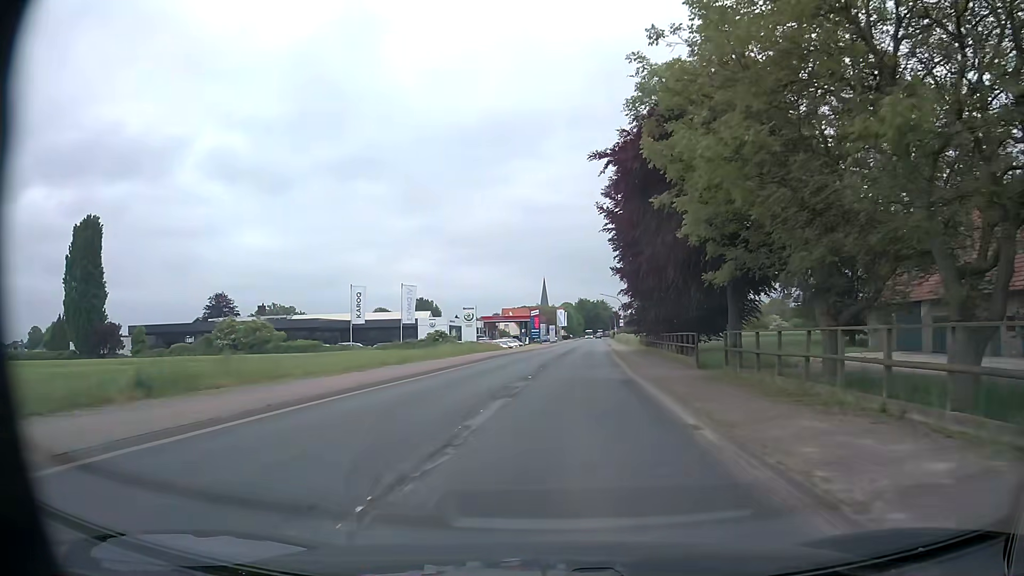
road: primary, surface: asphalt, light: Day
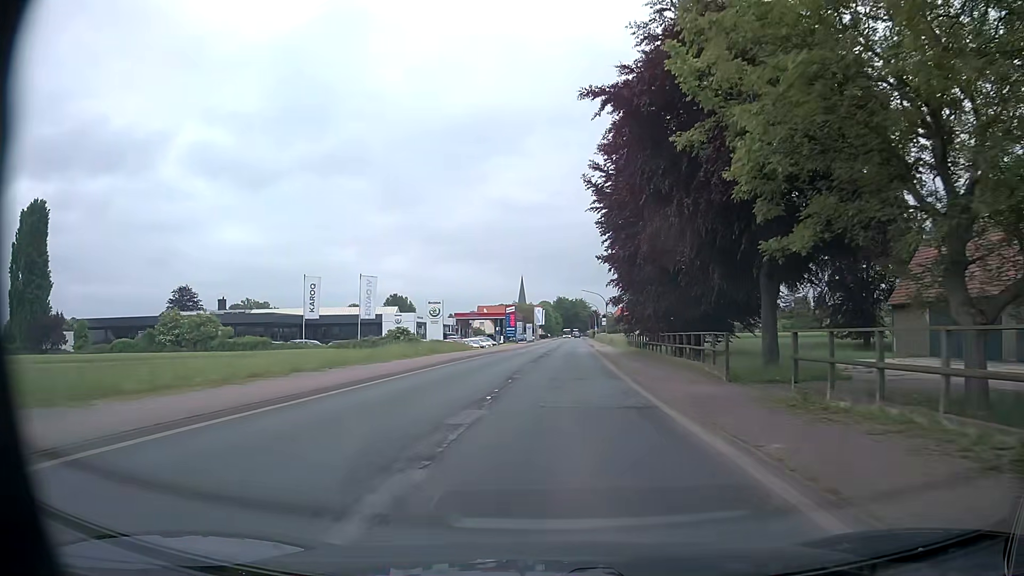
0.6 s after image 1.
(+0.2, +8.1) m; +2°
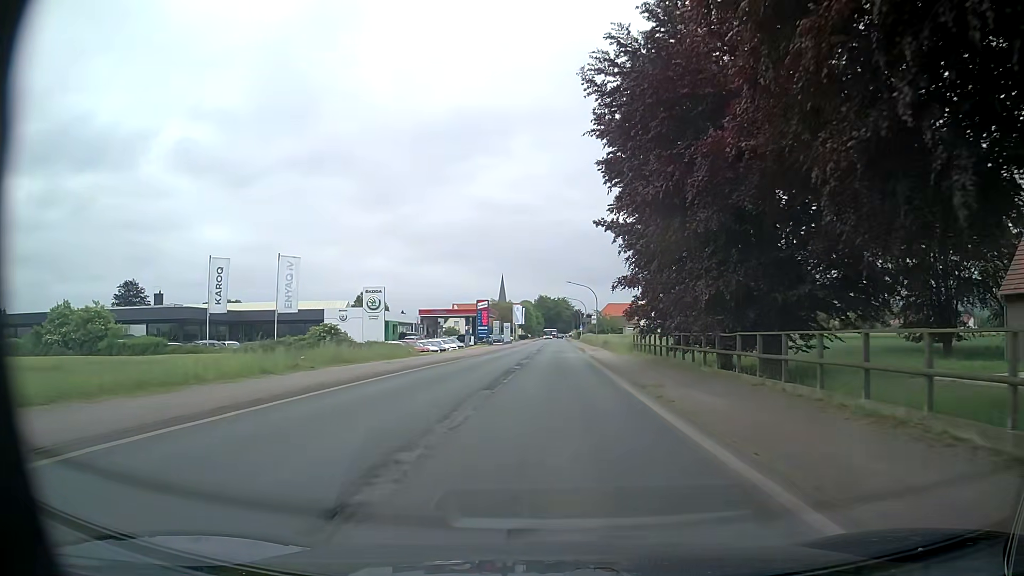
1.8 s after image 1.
(+0.3, +16.1) m; +2°
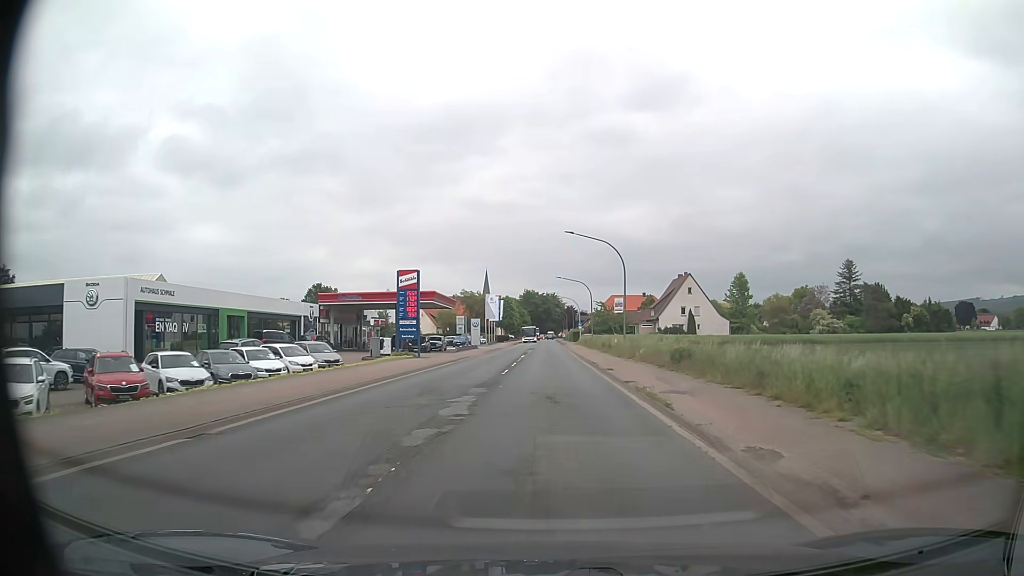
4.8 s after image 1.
(+0.4, +40.3) m; +1°
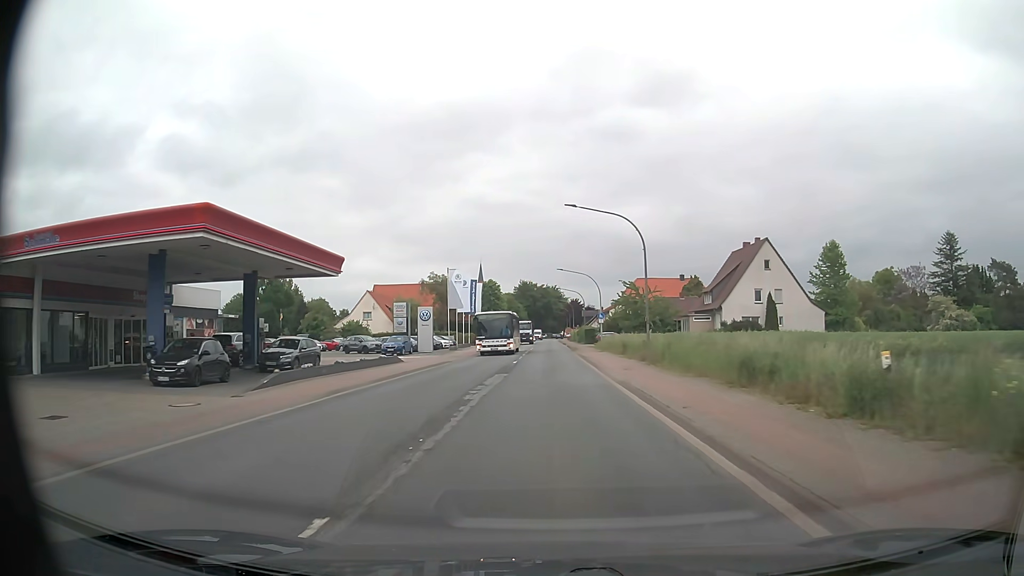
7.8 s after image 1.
(-0.1, +40.4) m; 0°
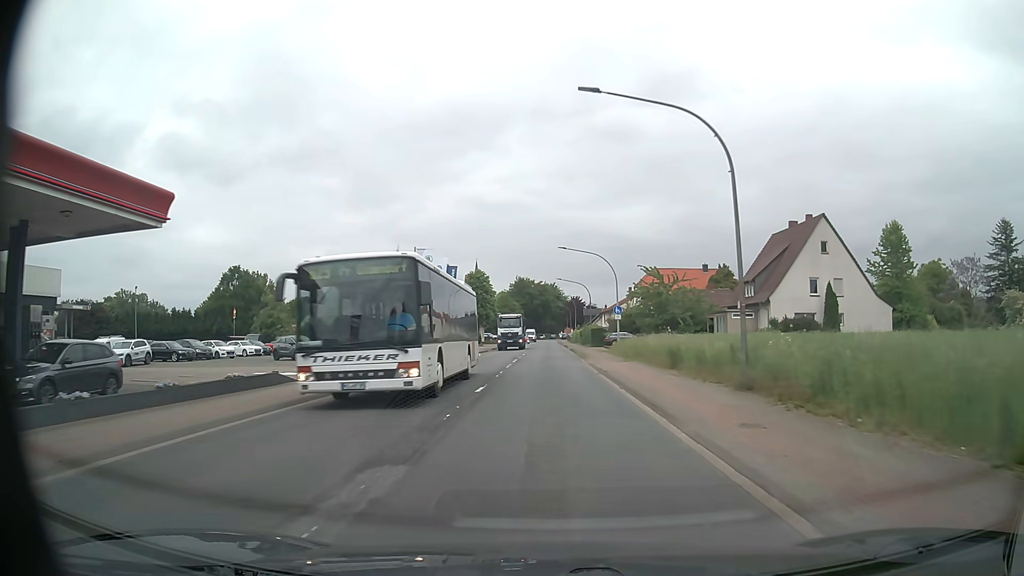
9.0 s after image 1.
(0.0, +16.2) m; 0°
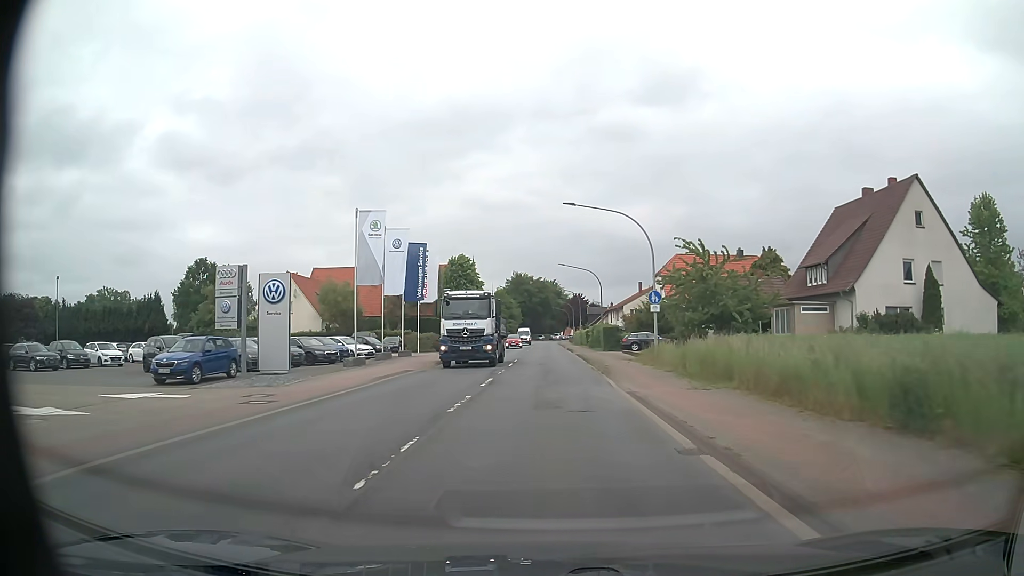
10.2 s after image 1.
(0.0, +16.1) m; 0°
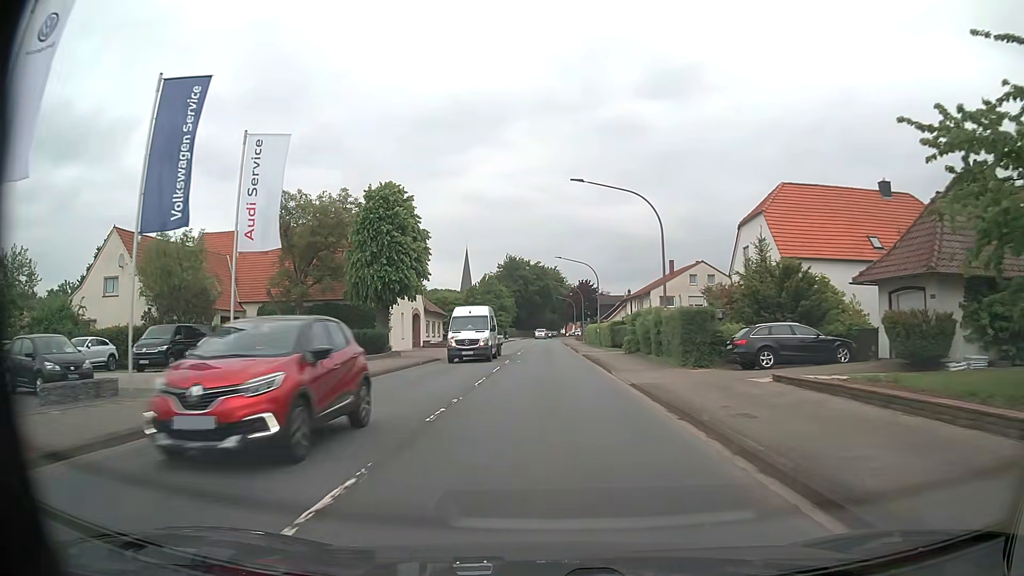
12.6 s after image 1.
(0.0, +32.3) m; 0°
(0, +10) (0, +20) (0, +30) (0, +40) (0, +50) (0, +60) (0, +70) (0, +80) (0, +90) (0, +100) m
